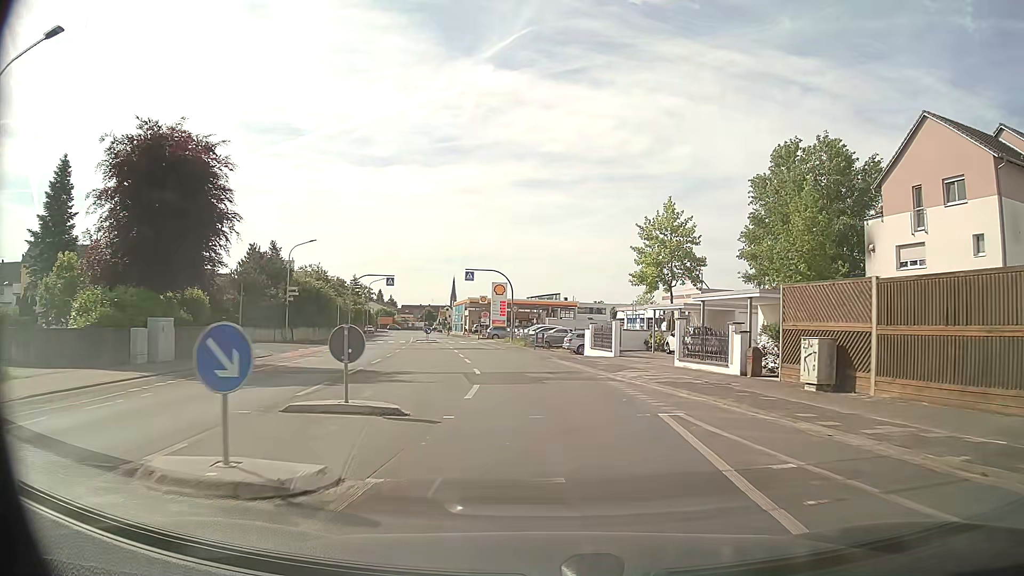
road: tertiary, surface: asphalt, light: Day
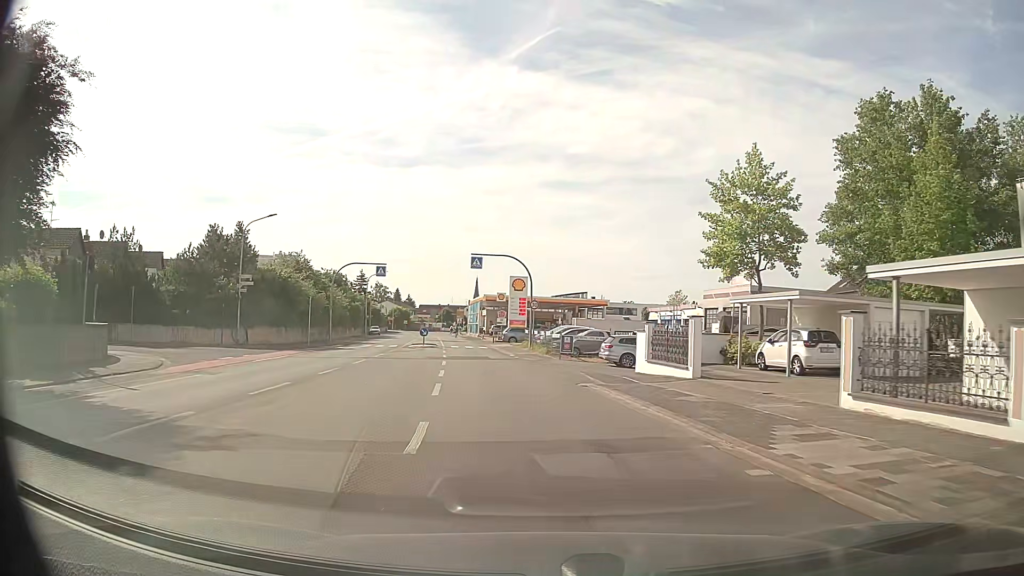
(-0.2, +12.6) m; -2°
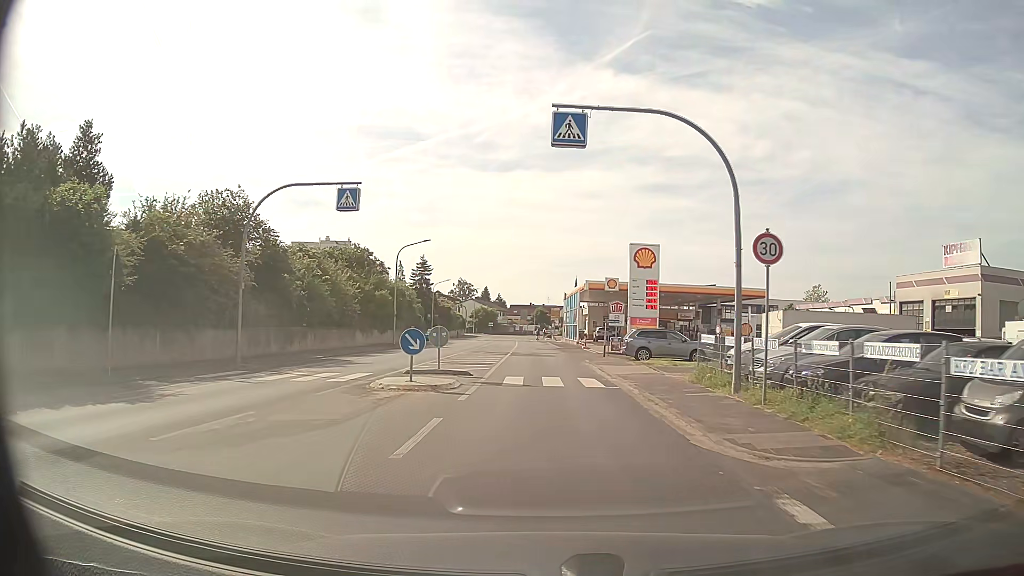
(-2.8, +30.4) m; -8°
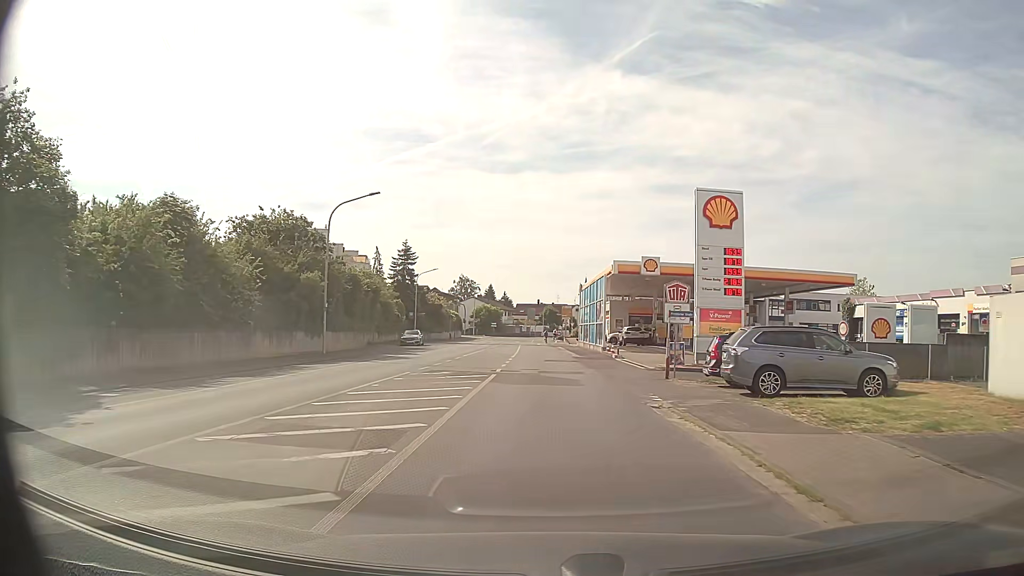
(-0.3, +17.9) m; -1°
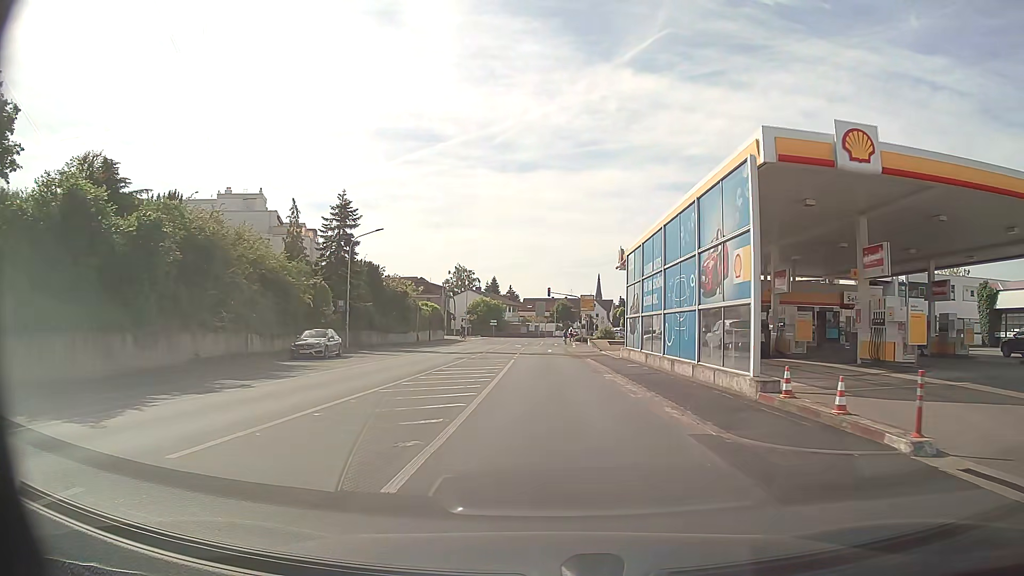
(-0.2, +28.9) m; -1°
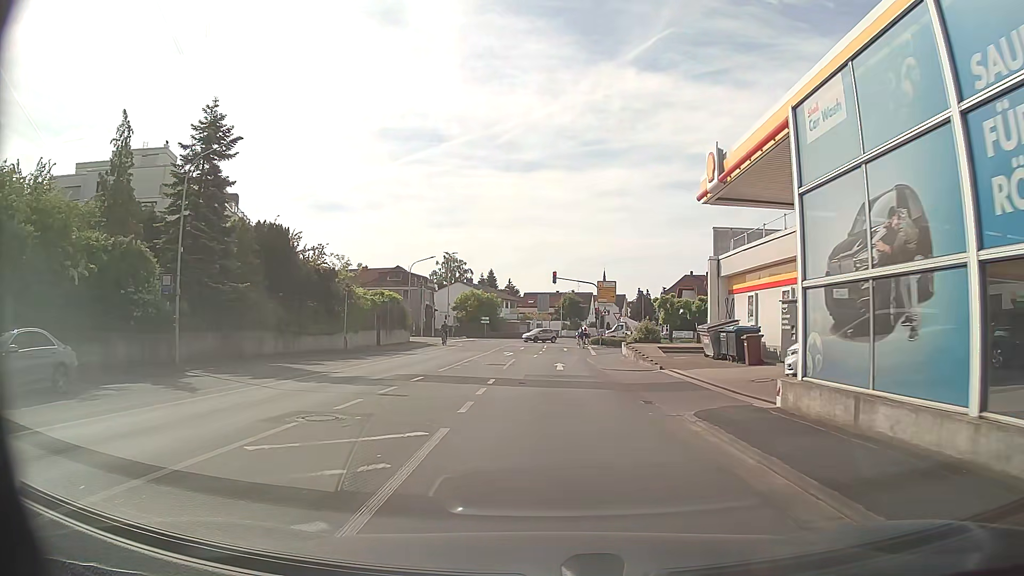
(-0.1, +22.4) m; 0°
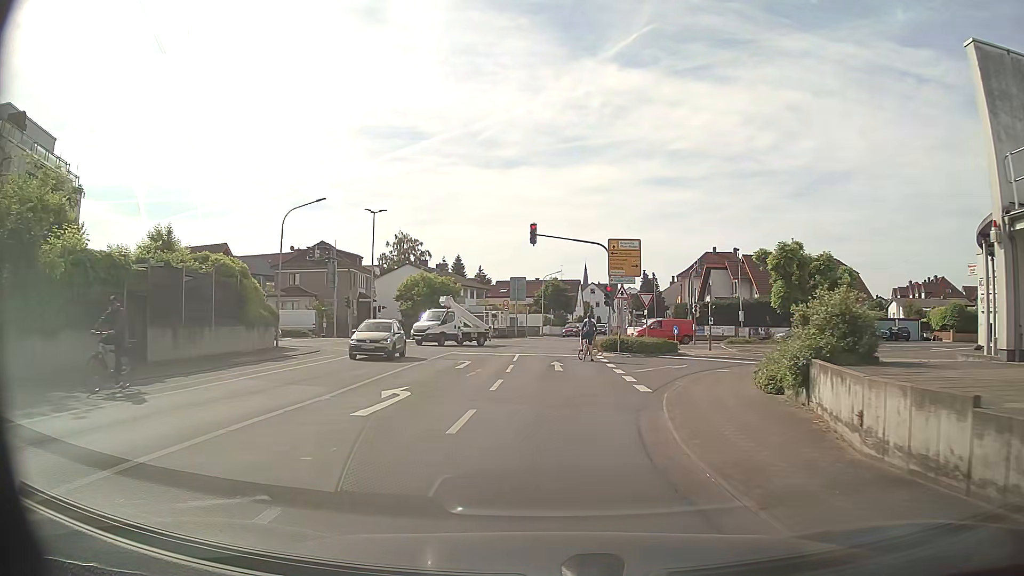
(+0.2, +27.0) m; +2°
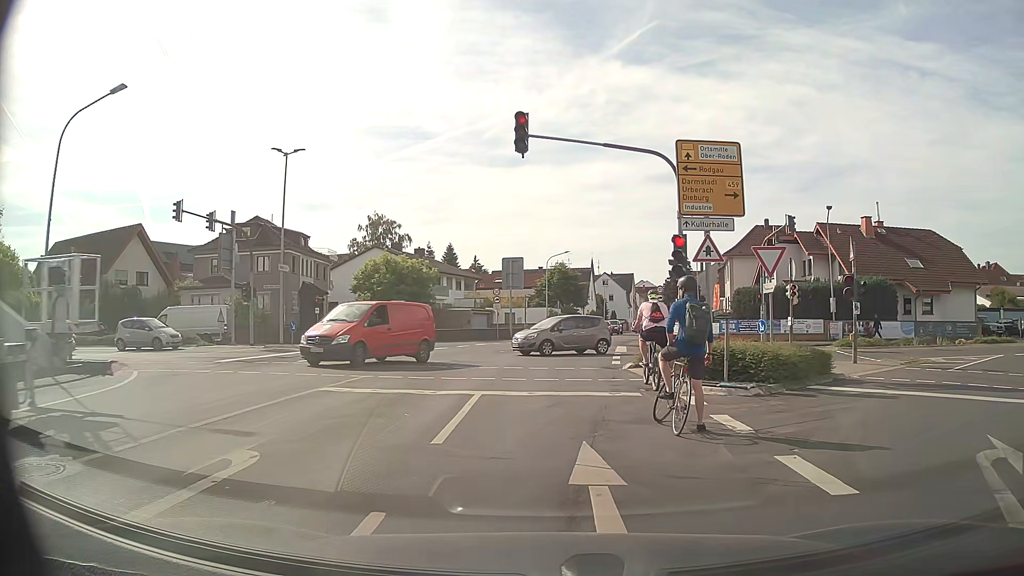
(+0.1, +18.2) m; -1°
(0, +10) (0, +20) (+1, +30) (+2, +40) (+4, +50) (+6, +59) (+9, +69) (+11, +79) (+13, +89) (+15, +98) m
